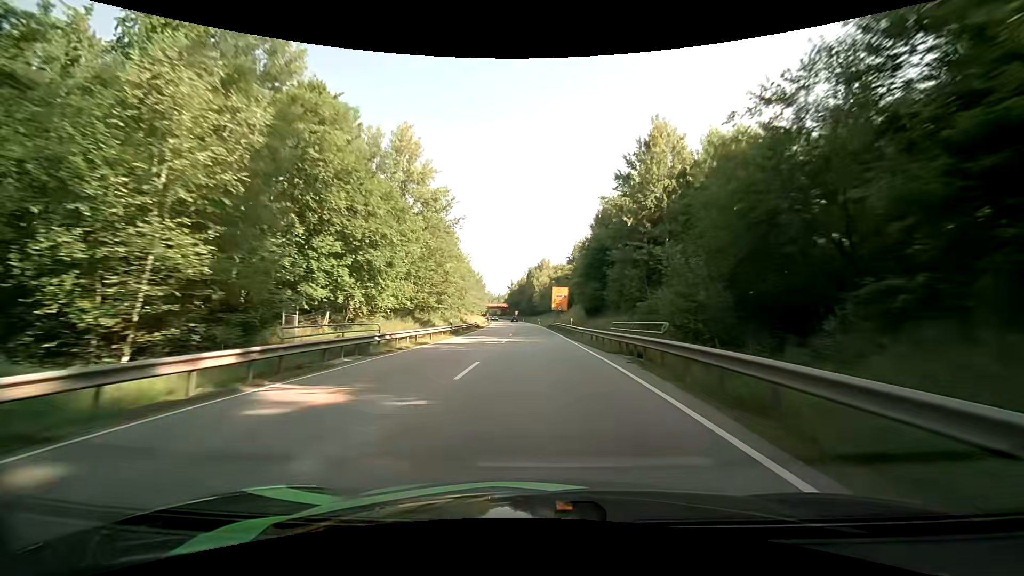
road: primary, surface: asphalt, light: Day
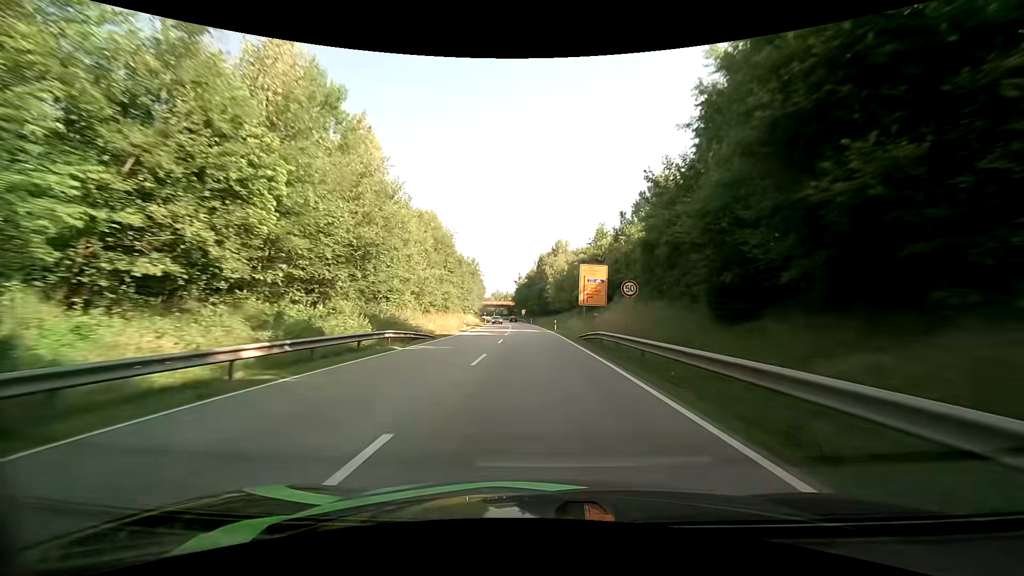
(-0.5, +37.1) m; -1°
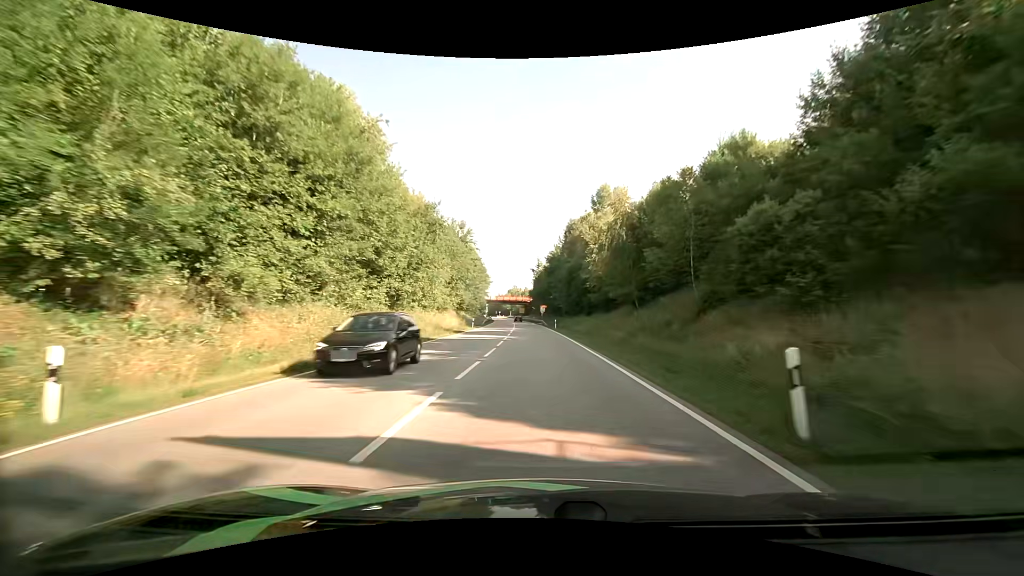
(-0.8, +45.4) m; -2°
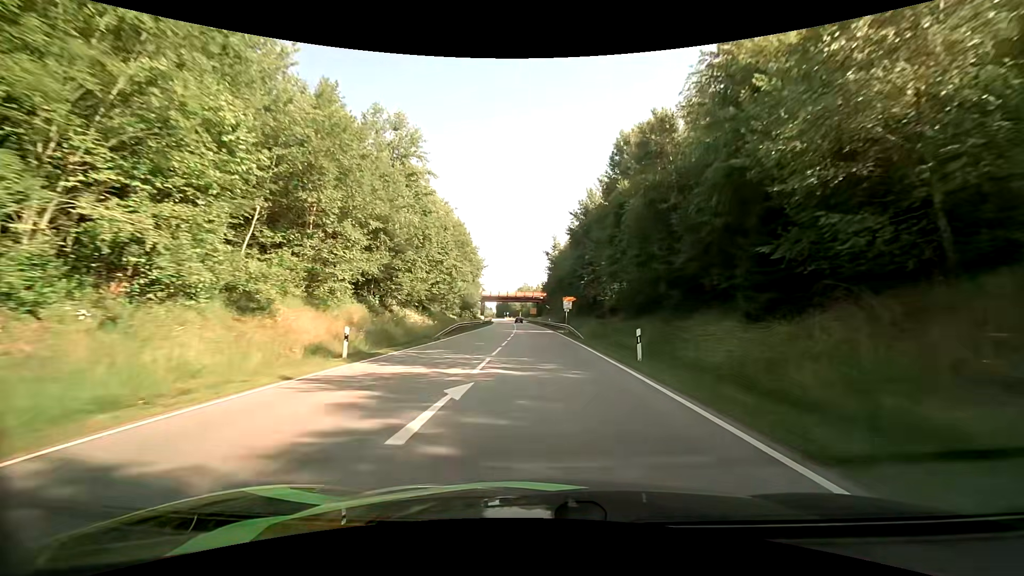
(-1.0, +40.6) m; -2°
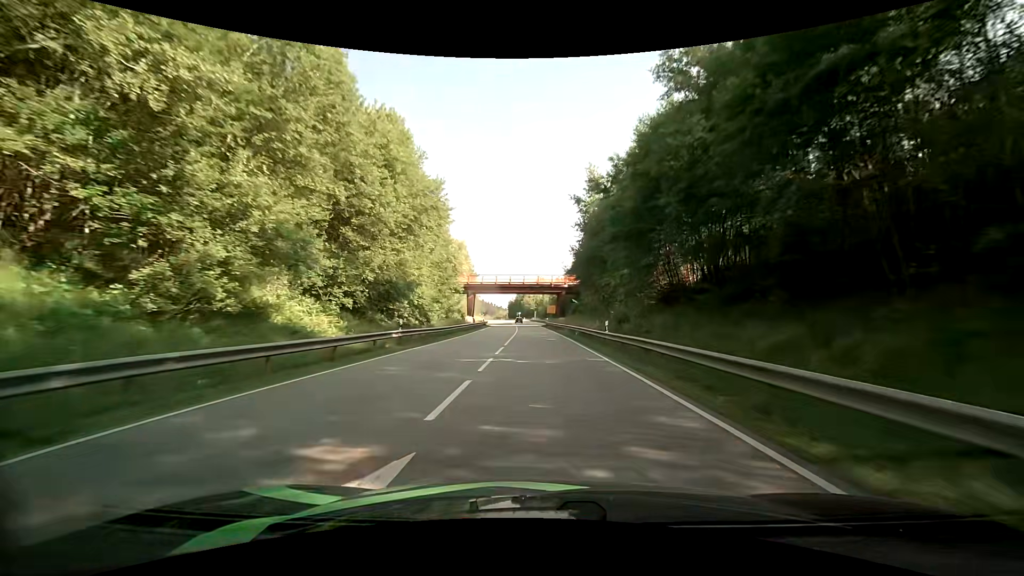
(-0.9, +47.2) m; -2°
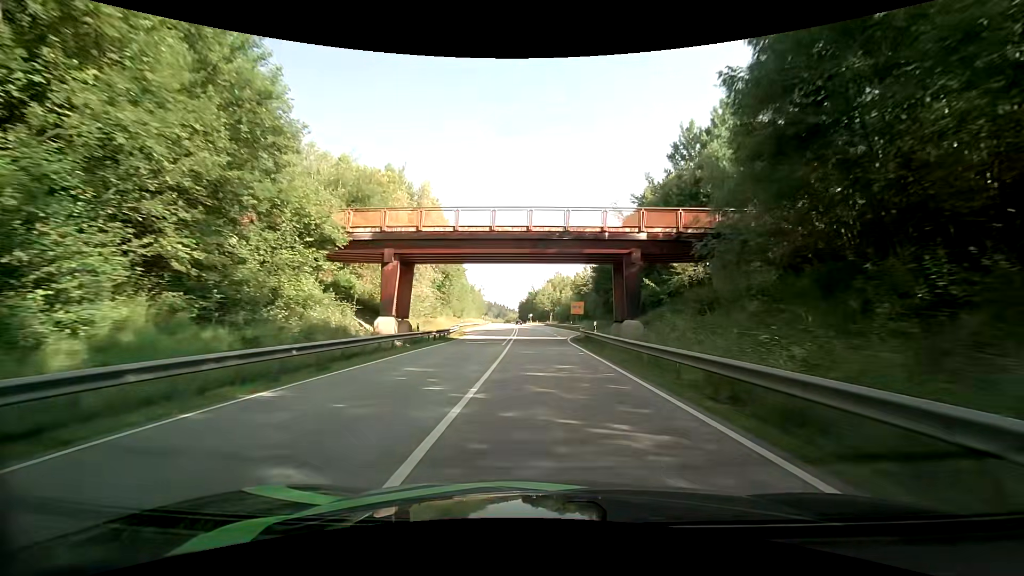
(-0.9, +47.2) m; -2°
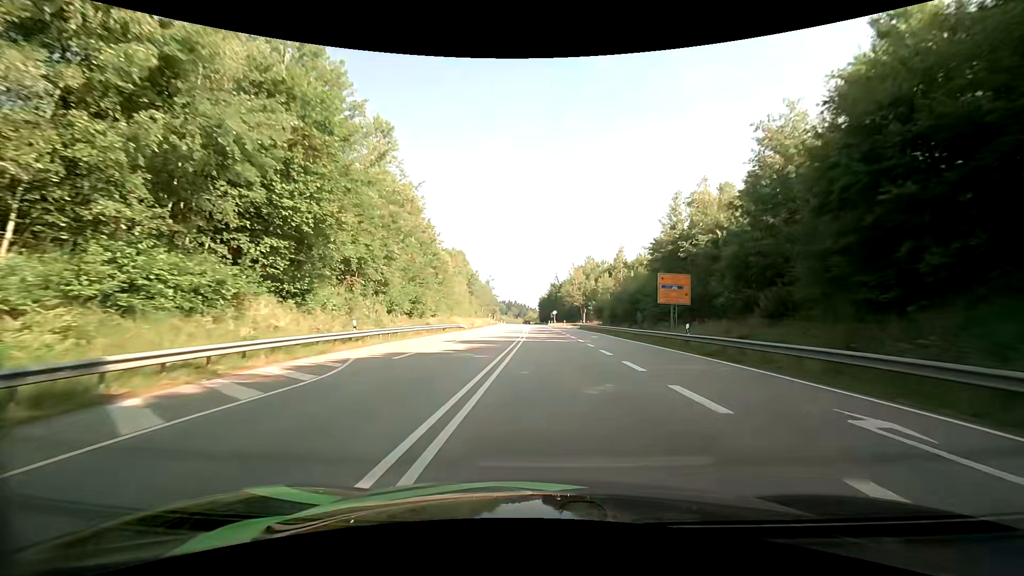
(-0.8, +51.9) m; -2°
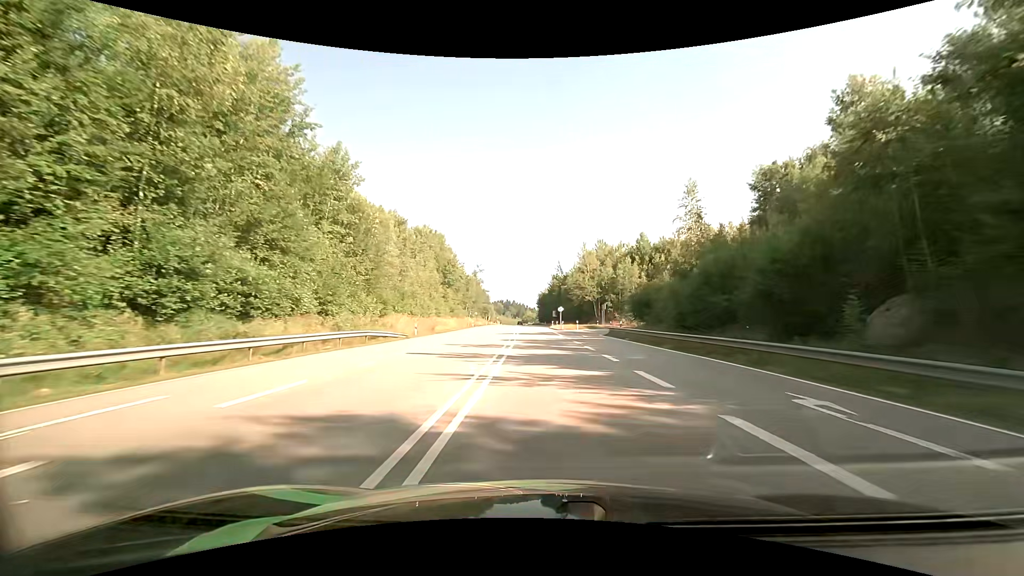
(+0.1, +33.6) m; 0°
(0, +10) (0, +20) (0, +30) (0, +40) (0, +50) (-1, +60) (-1, +70) (-1, +80) (-2, +90) (-2, +100) m
